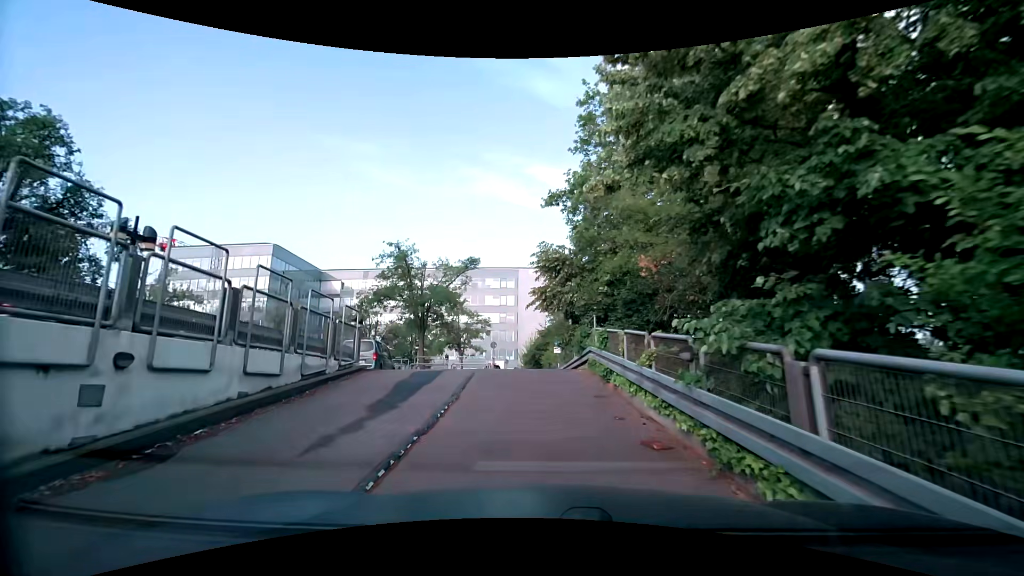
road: service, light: Day
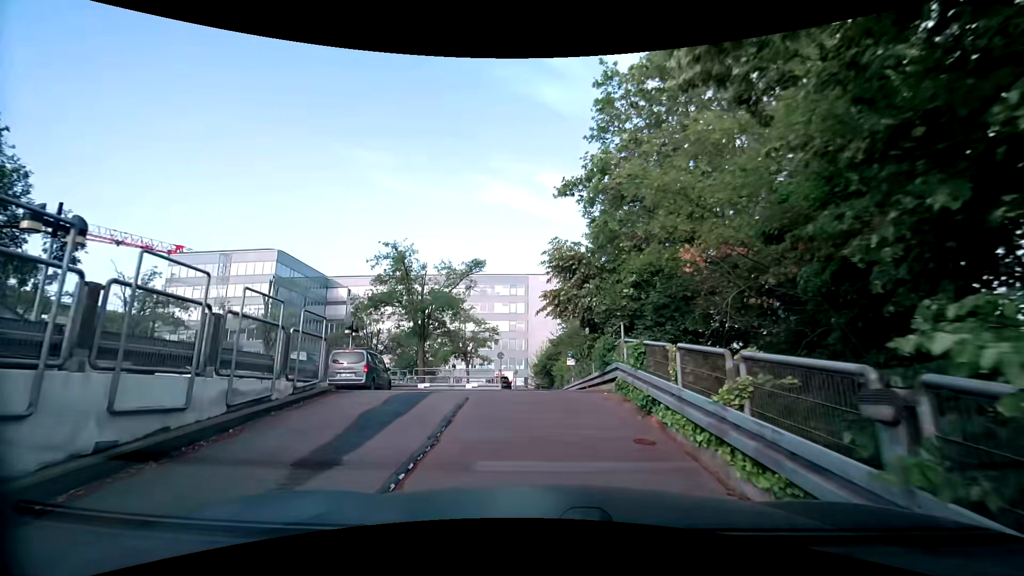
(-0.1, +2.8) m; -3°
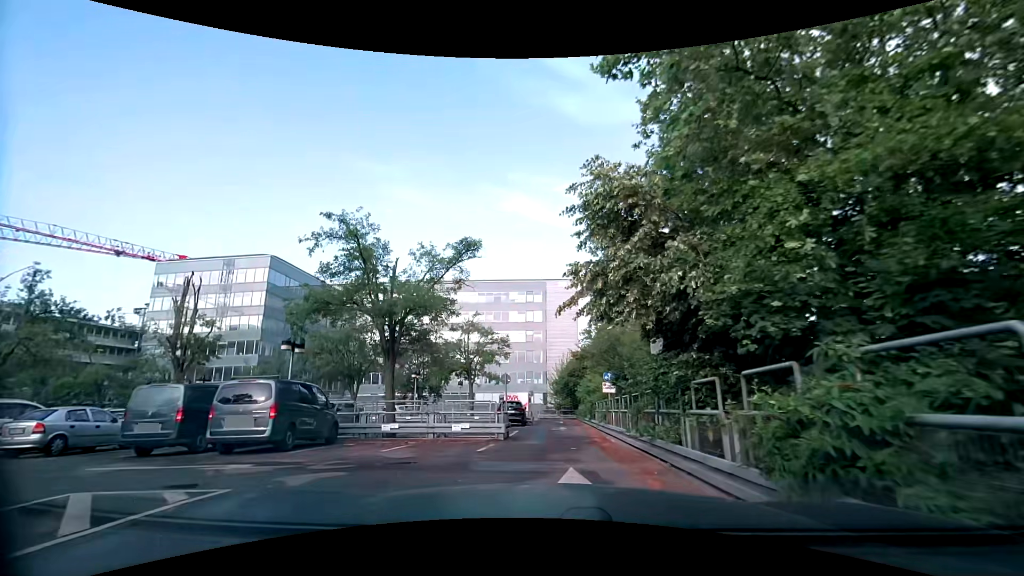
(0.0, +9.0) m; -3°
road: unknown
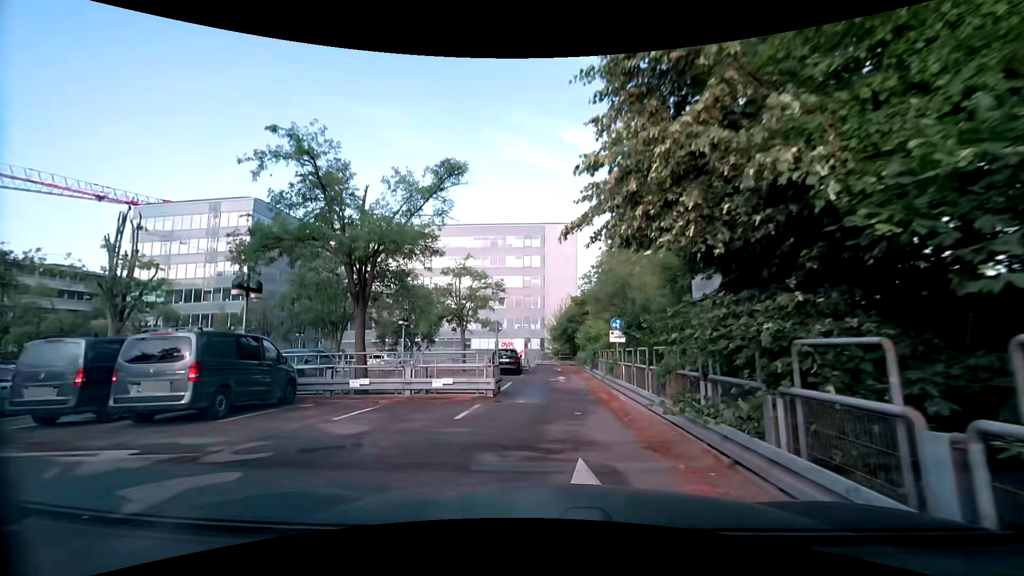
(0.0, +3.0) m; 0°
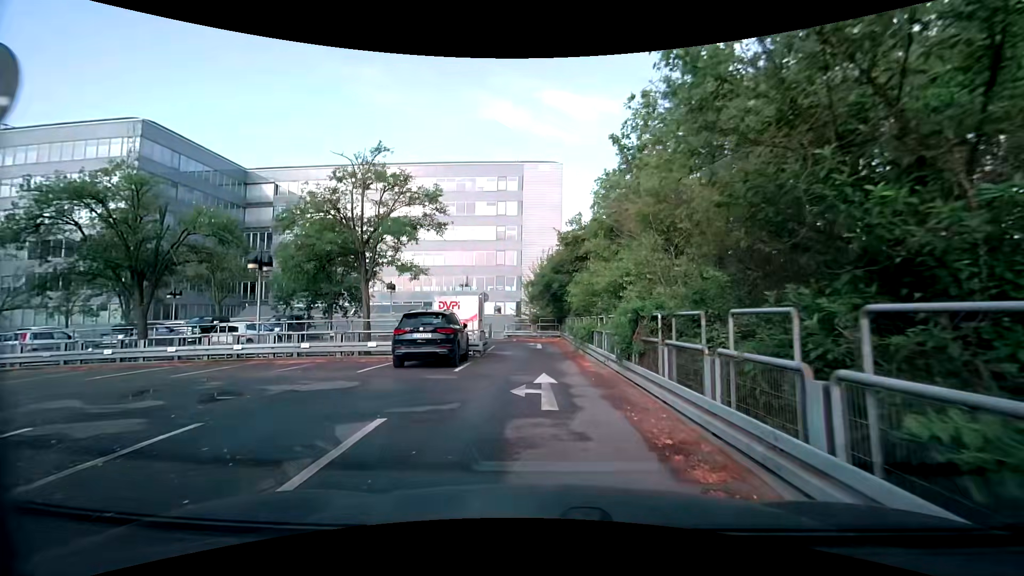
(+0.5, +15.4) m; +4°
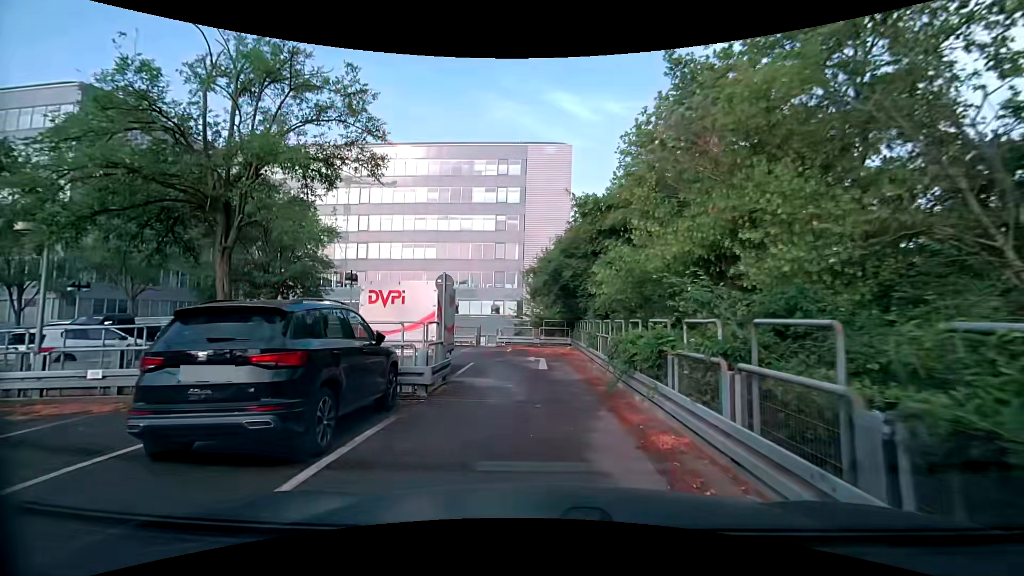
(-0.2, +8.7) m; 0°
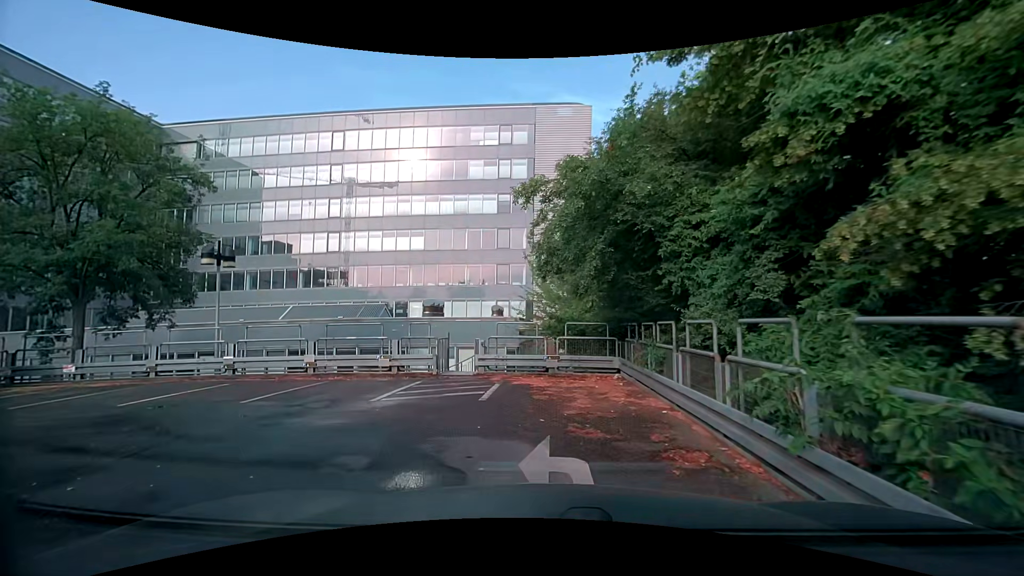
(-0.4, +13.0) m; -2°
